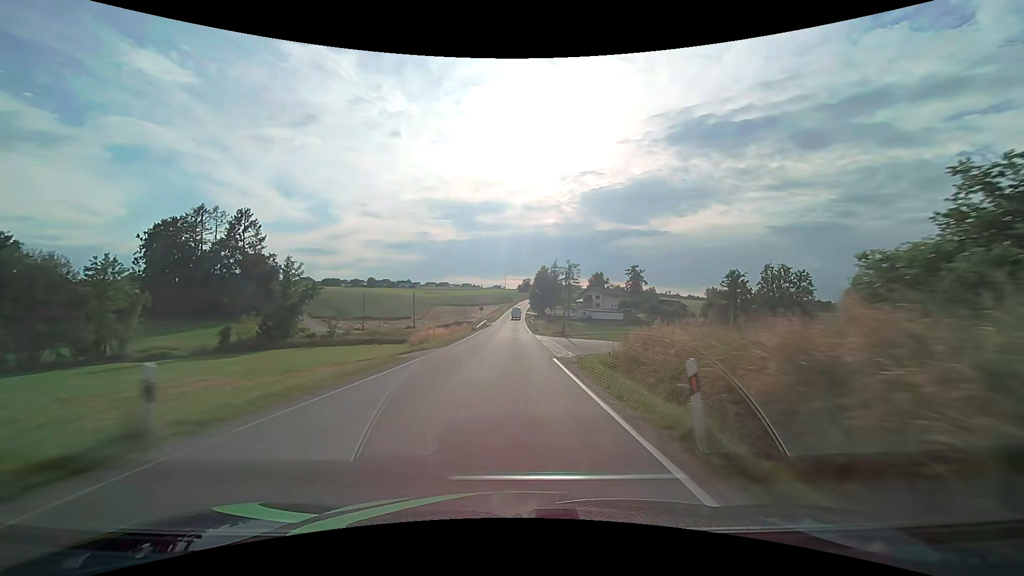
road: tertiary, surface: asphalt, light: Day
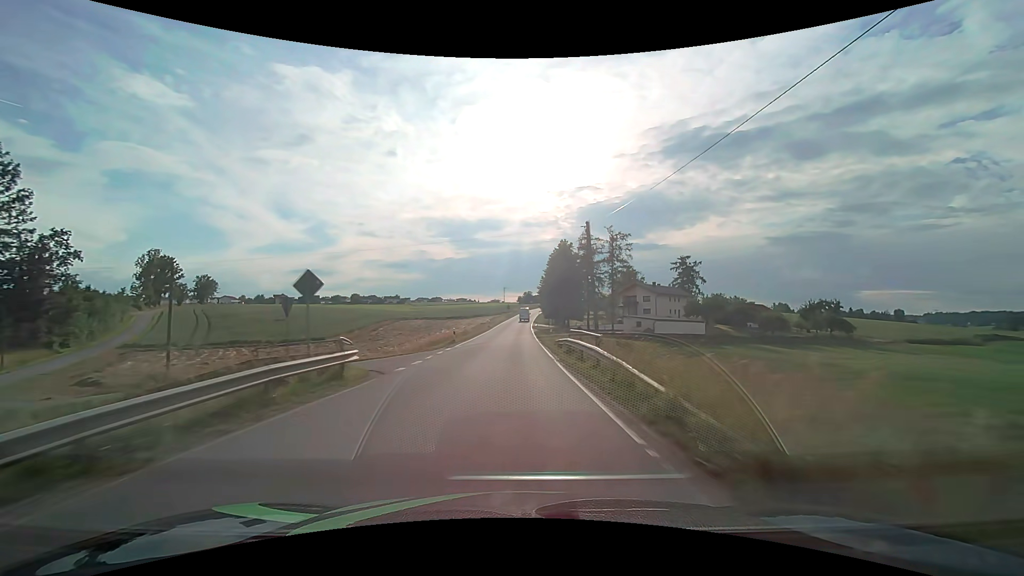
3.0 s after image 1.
(-0.3, +63.4) m; 0°
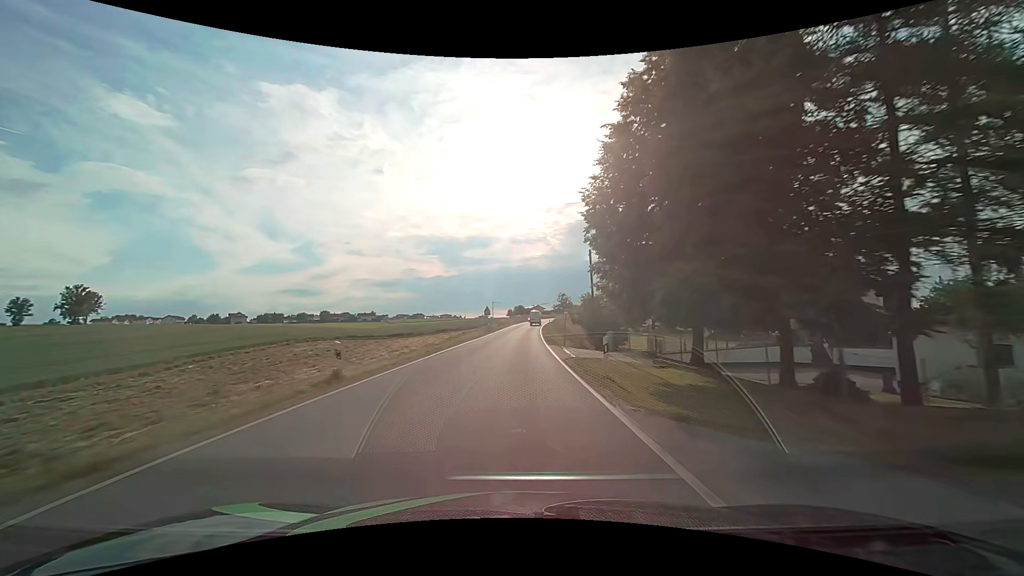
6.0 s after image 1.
(+0.3, +60.3) m; +1°
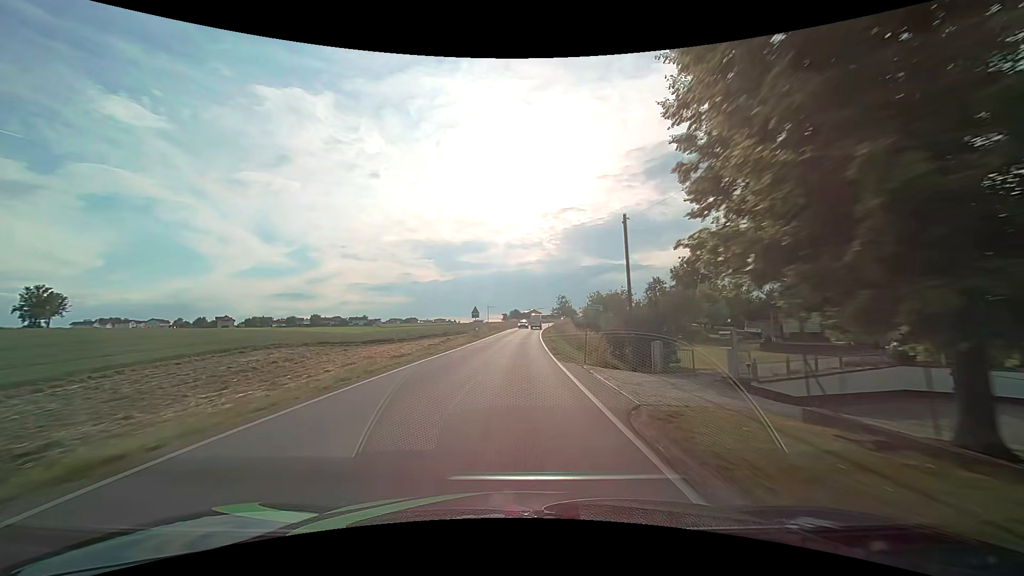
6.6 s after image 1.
(0.0, +11.3) m; 0°
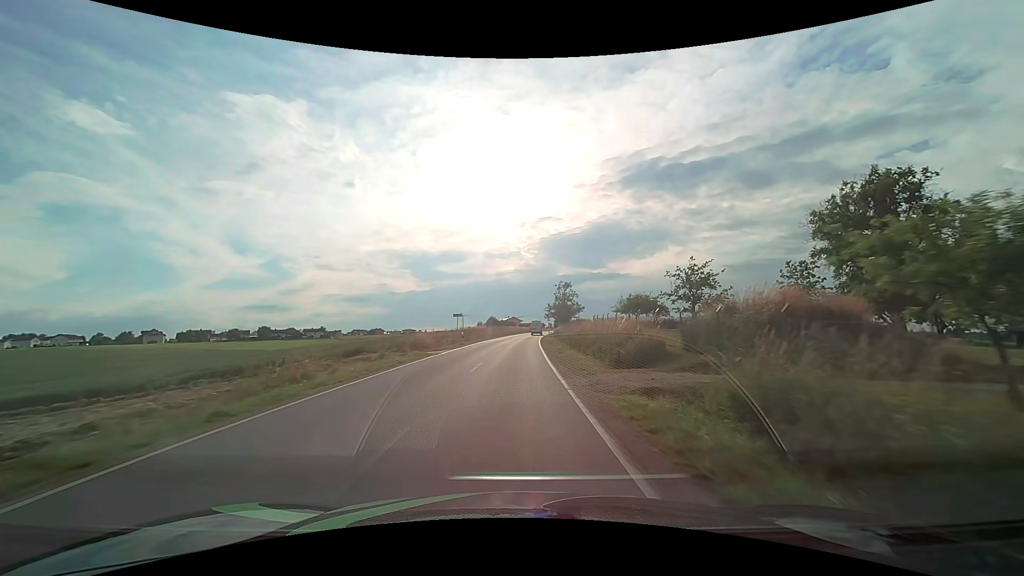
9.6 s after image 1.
(+1.4, +52.7) m; +3°
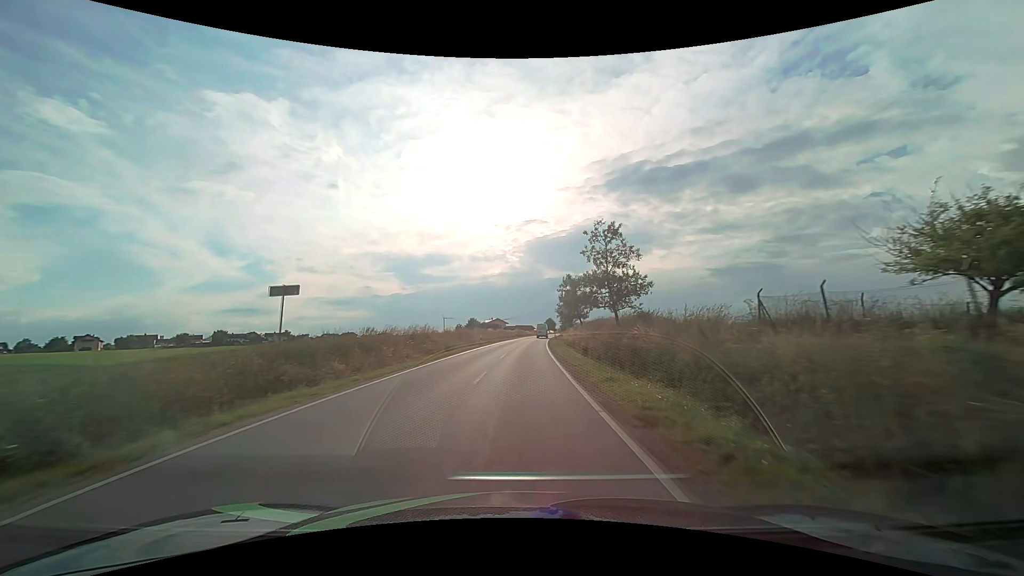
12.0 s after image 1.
(+0.3, +39.0) m; +2°
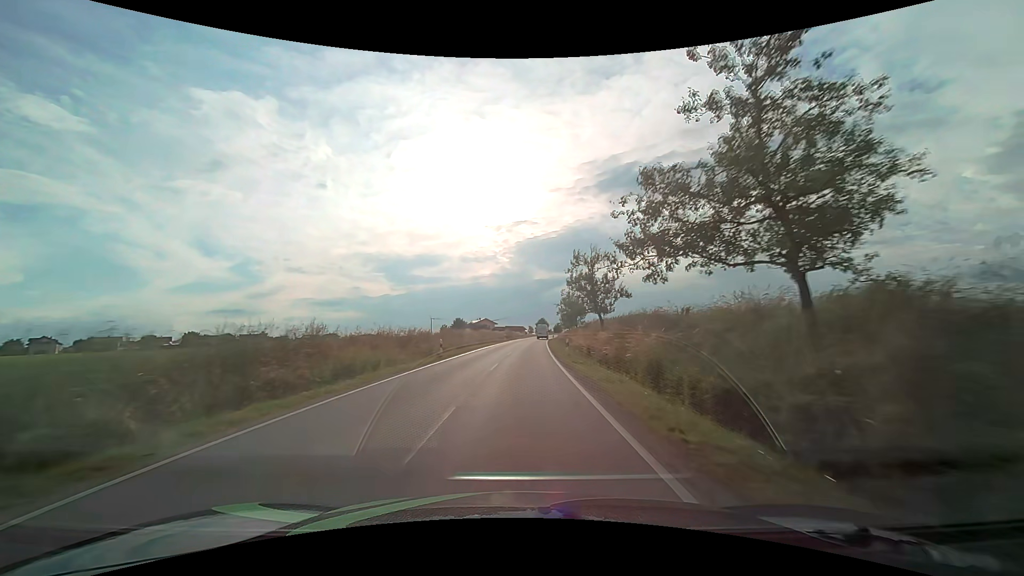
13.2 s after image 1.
(+0.2, +19.4) m; +1°
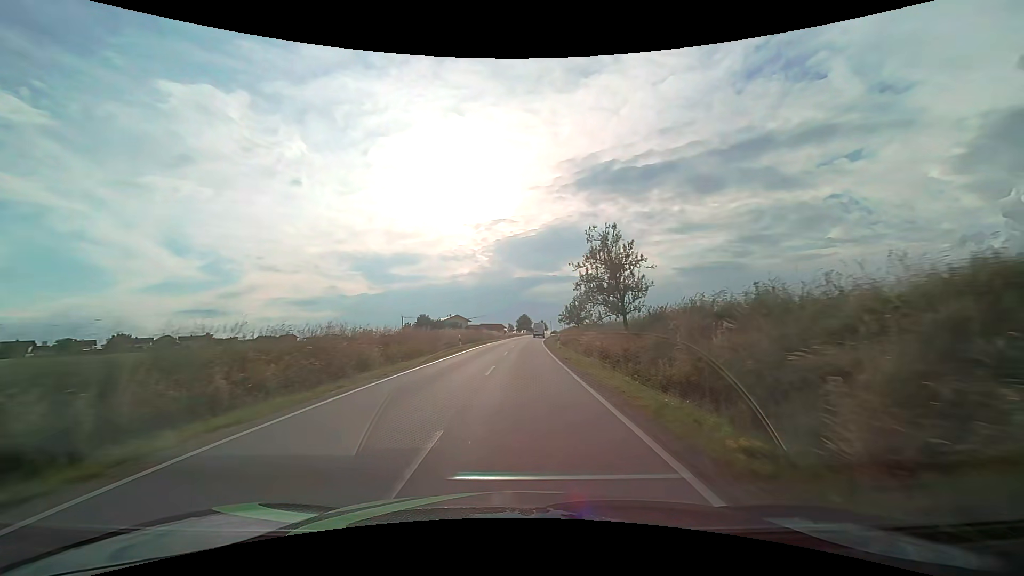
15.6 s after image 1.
(+0.7, +38.4) m; +2°
(0, +10) (0, +20) (0, +30) (+1, +40) (+1, +50) (+1, +60) (+2, +70) (+3, +80) (+3, +90) (+4, +100) m
